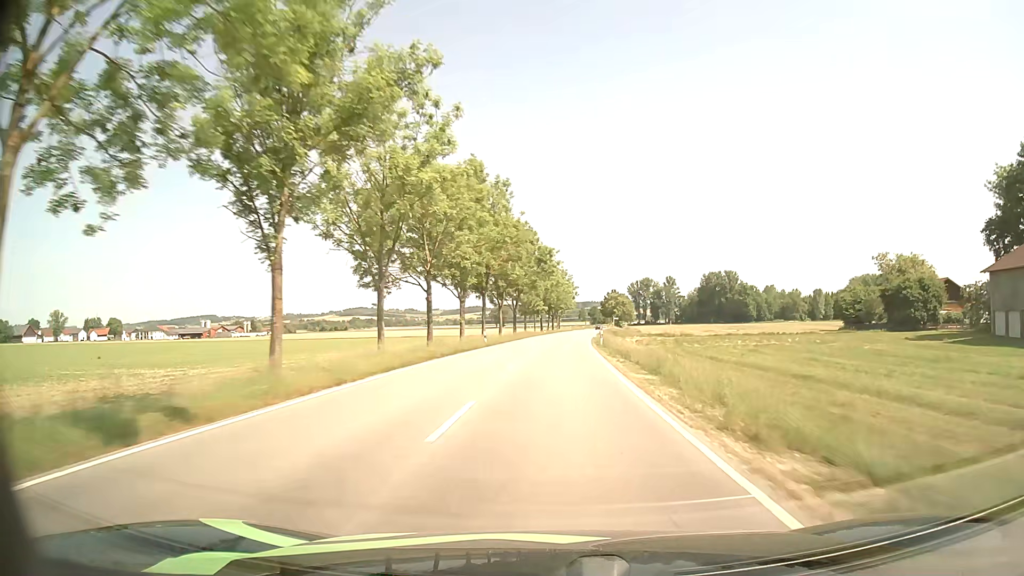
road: tertiary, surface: asphalt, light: Day
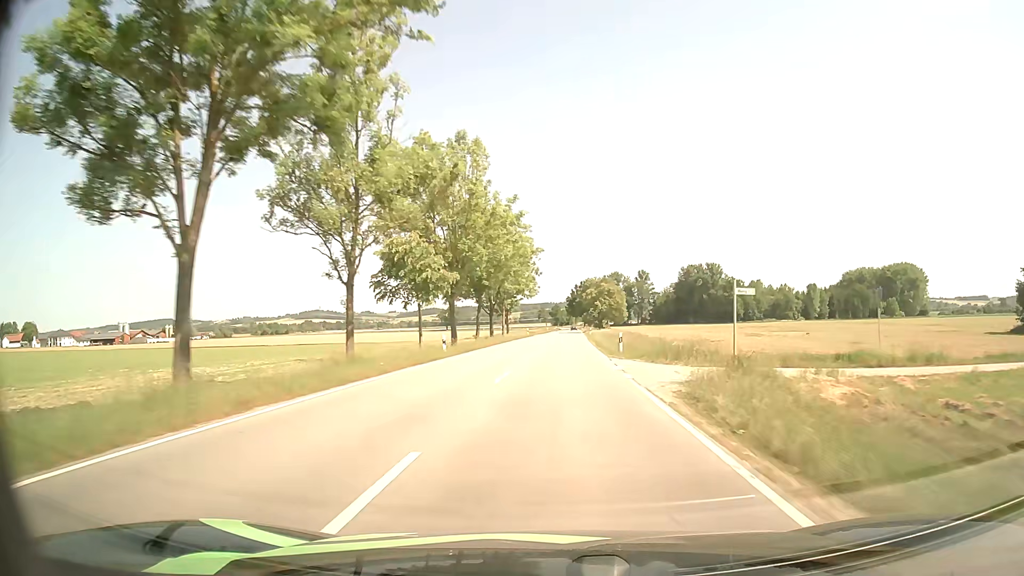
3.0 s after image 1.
(+2.2, +65.5) m; +3°
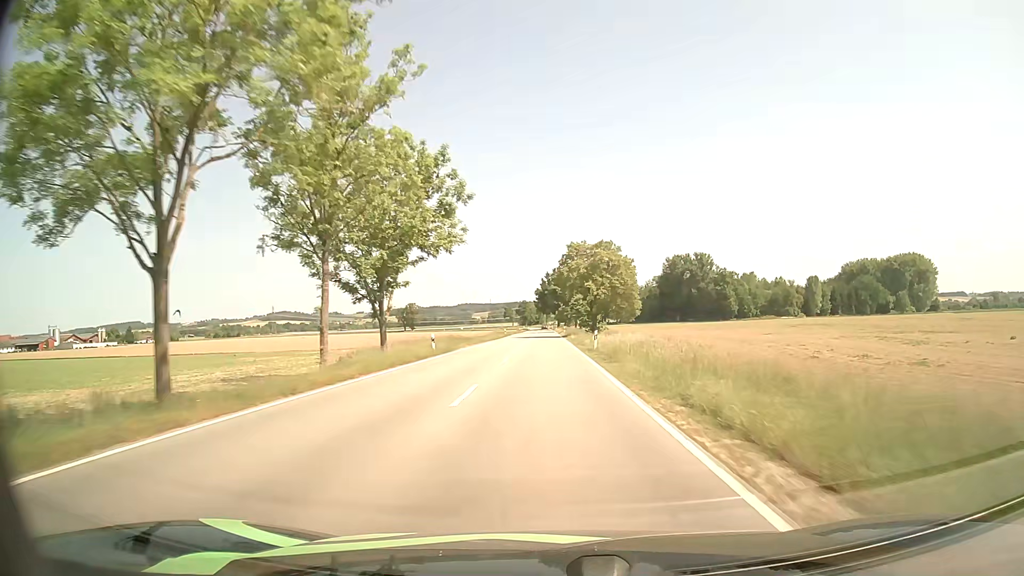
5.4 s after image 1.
(+1.5, +52.6) m; +3°
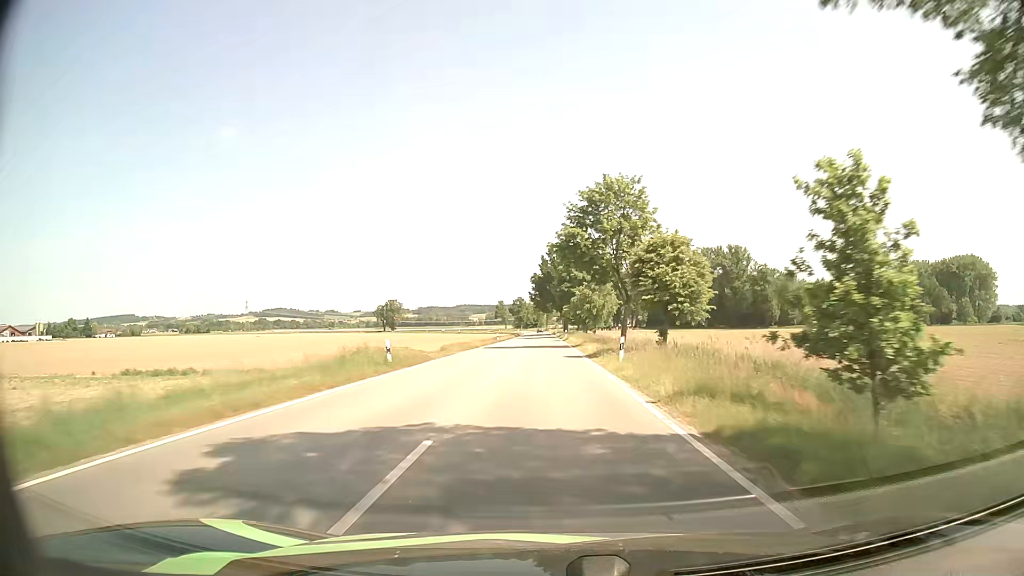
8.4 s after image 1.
(-0.6, +68.5) m; 0°
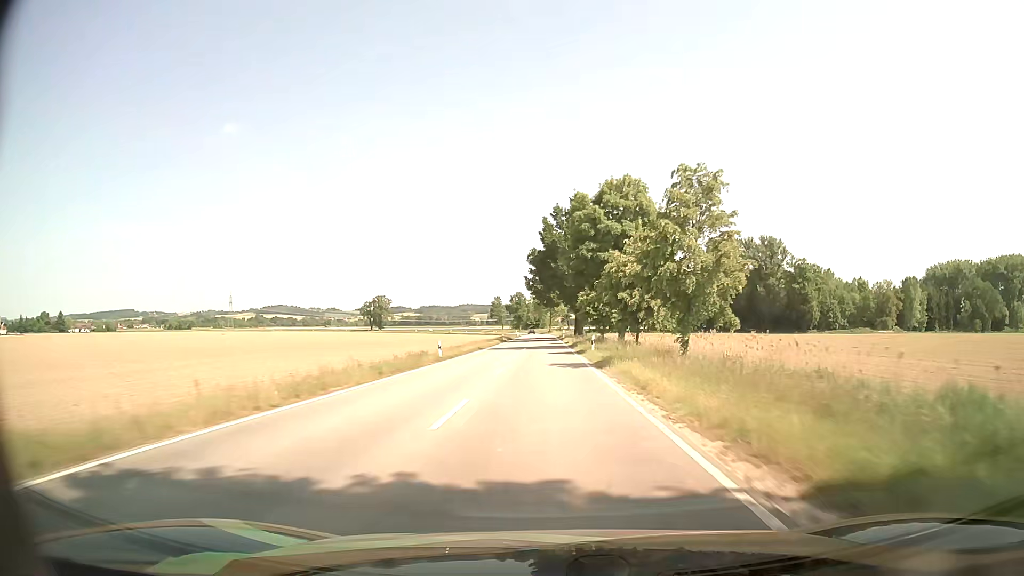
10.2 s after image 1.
(-0.1, +43.5) m; 0°
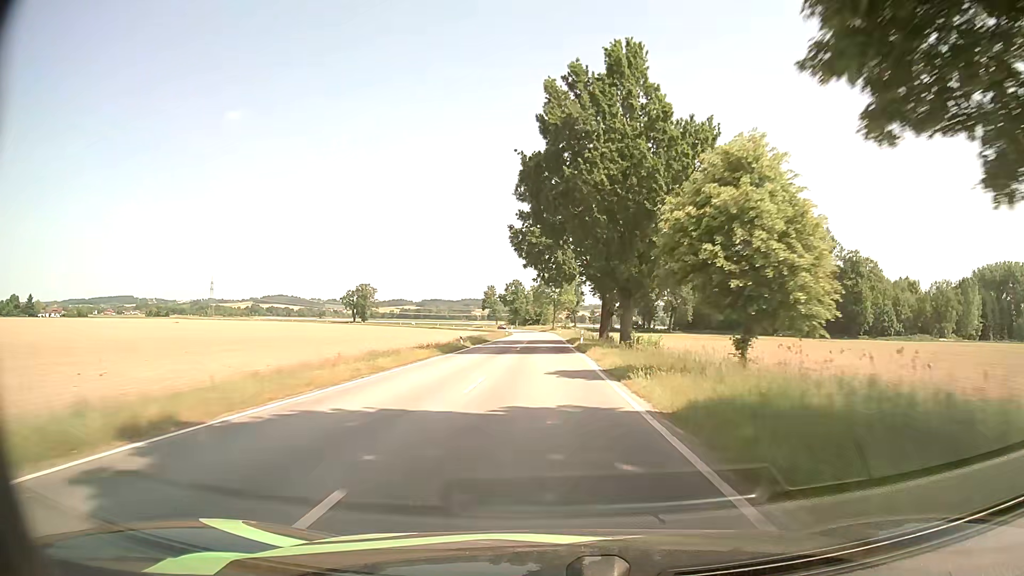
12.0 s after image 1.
(0.0, +44.2) m; 0°
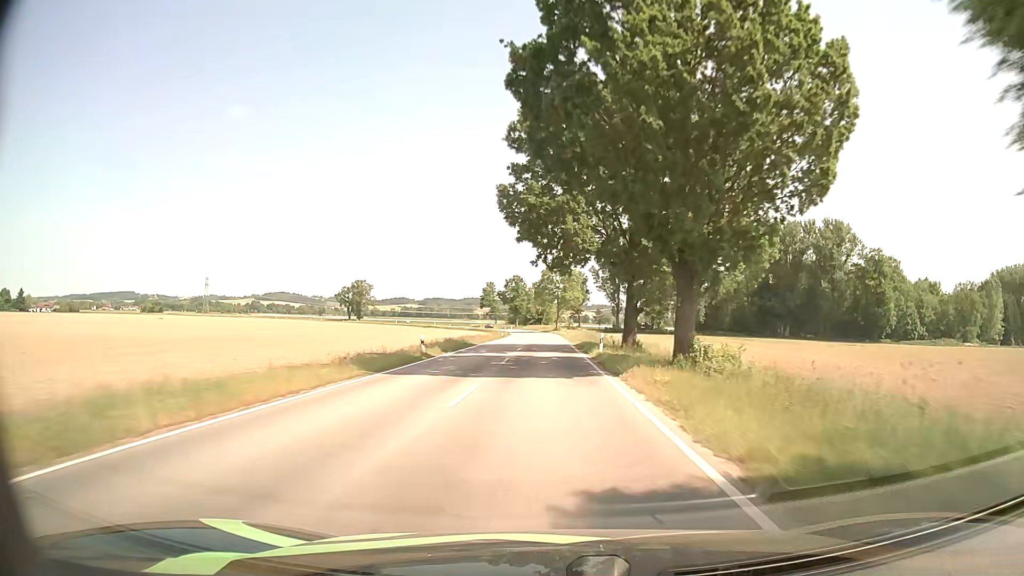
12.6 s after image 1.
(0.0, +14.4) m; 0°
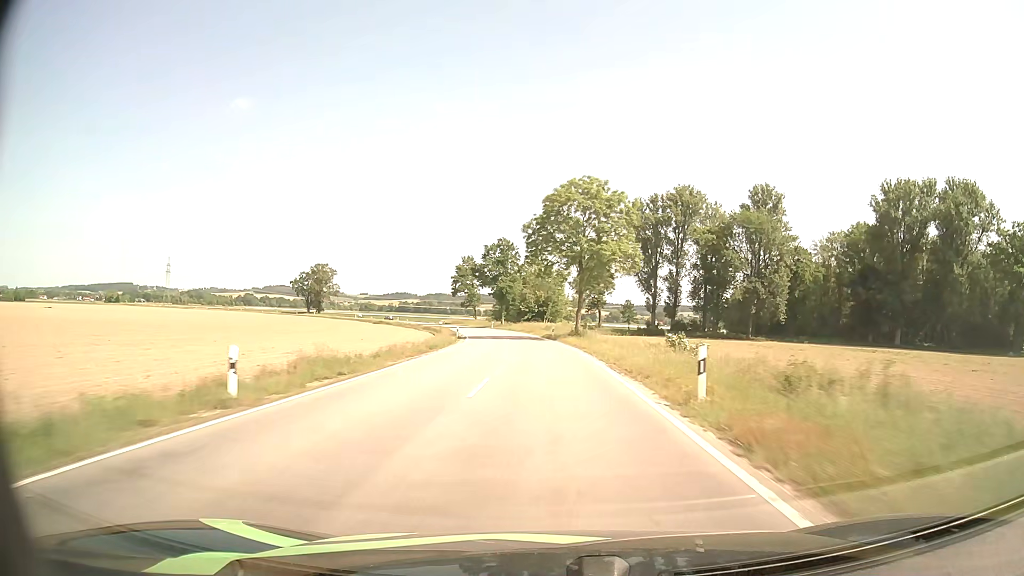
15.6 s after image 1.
(-0.4, +72.0) m; 0°
(0, +10) (0, +20) (0, +30) (-1, +40) (-2, +50) (-3, +60) (-4, +70) (-6, +80) (-8, +89) (-10, +99) m
